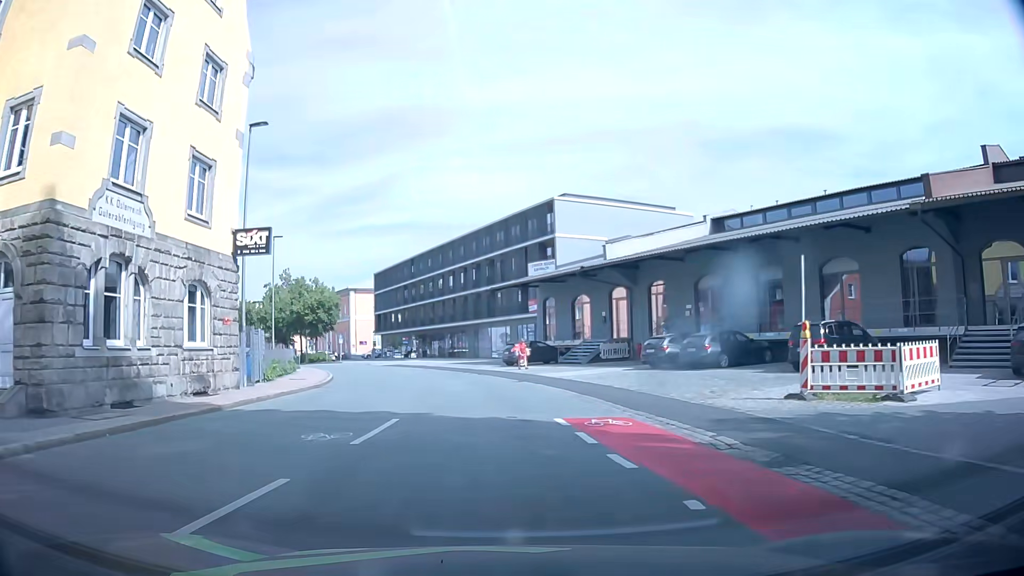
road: residential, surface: asphalt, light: Day
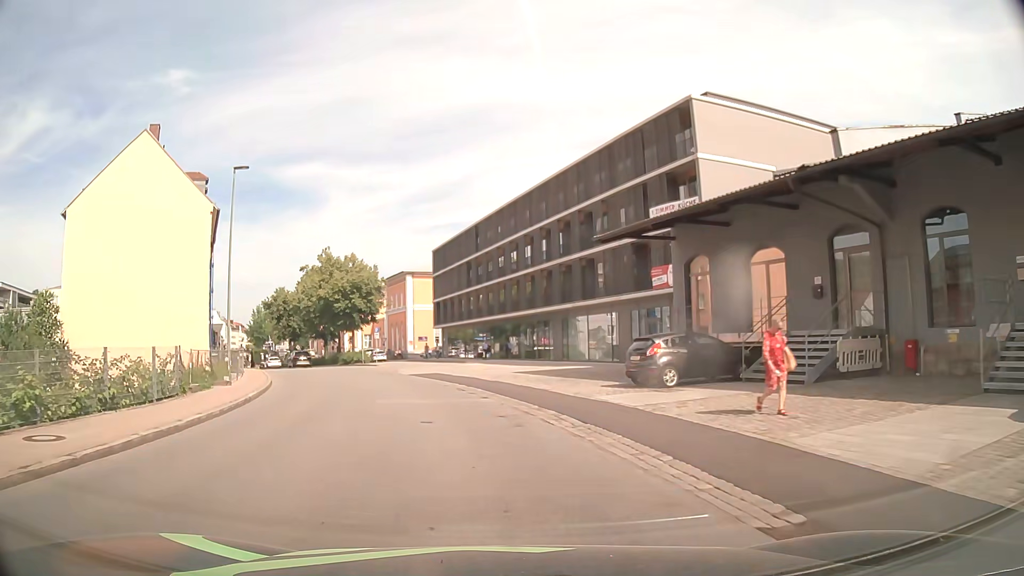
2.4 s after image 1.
(-0.5, +21.3) m; -6°
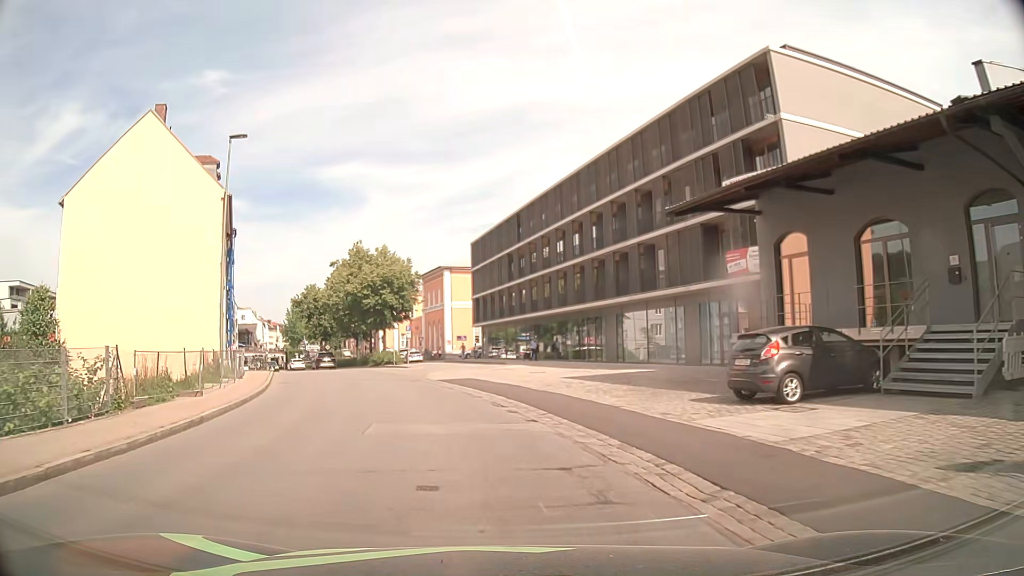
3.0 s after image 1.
(-0.2, +5.5) m; -4°
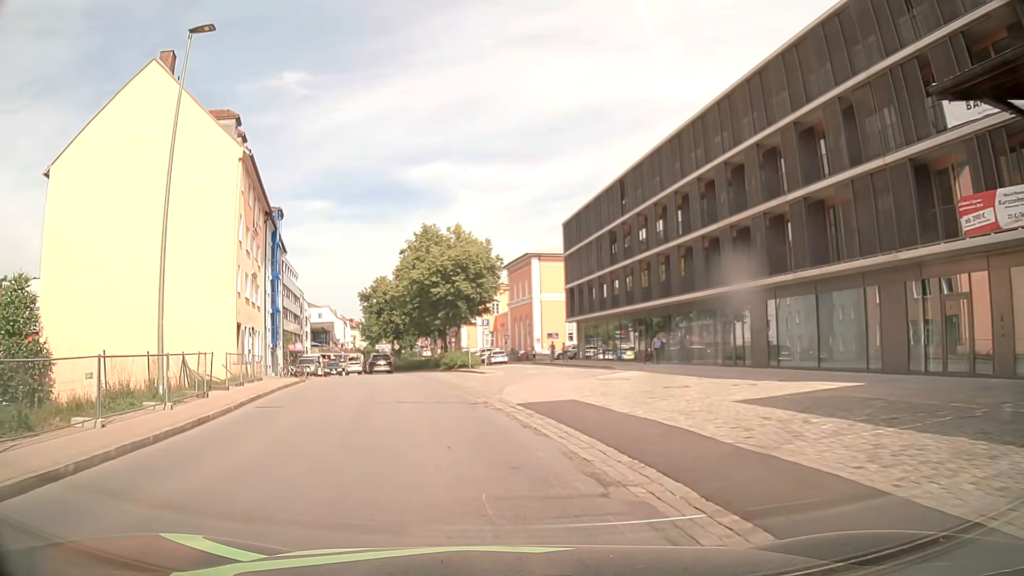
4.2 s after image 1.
(-0.7, +11.1) m; -8°
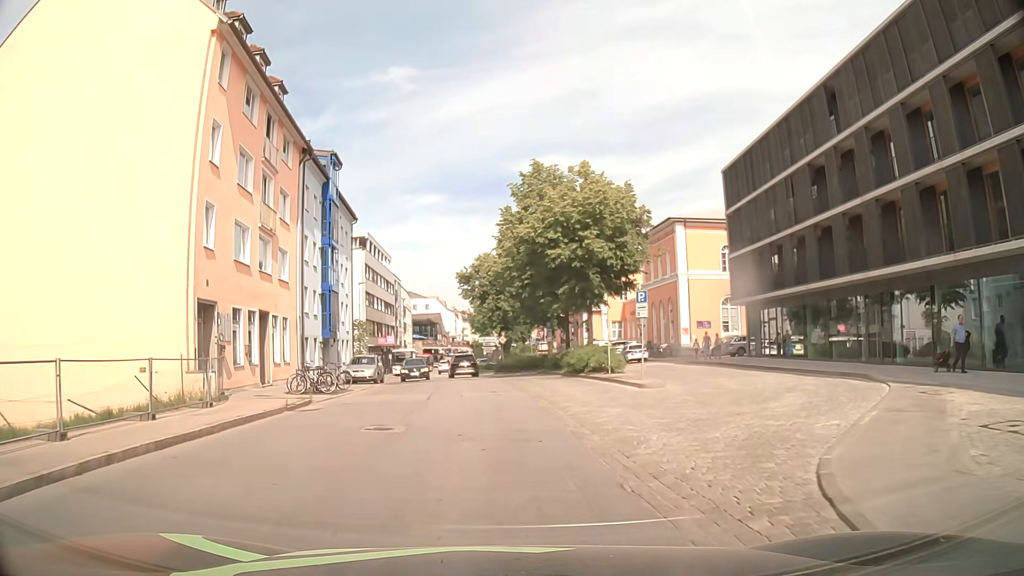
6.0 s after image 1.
(-1.5, +16.5) m; -9°
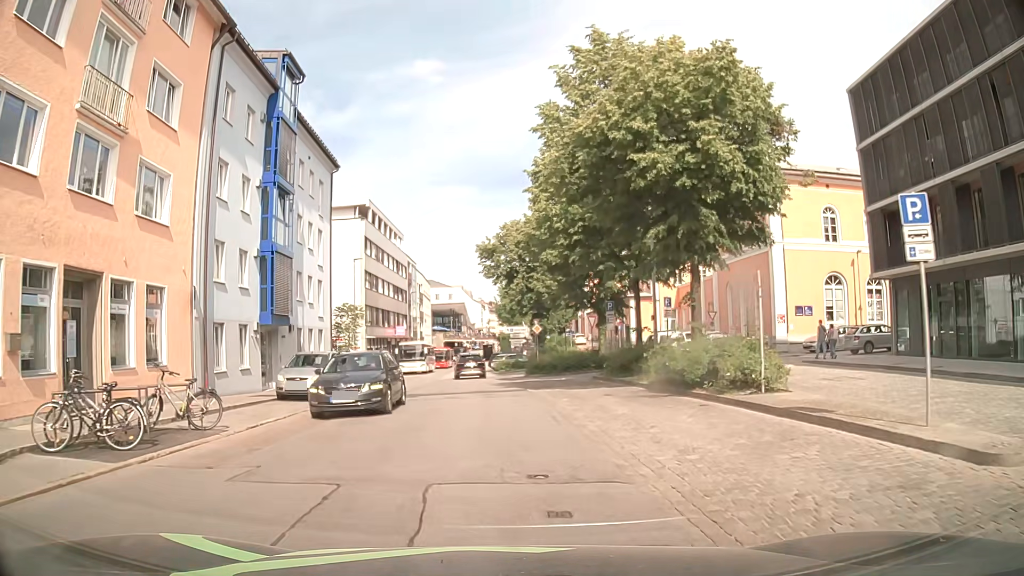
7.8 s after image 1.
(-0.5, +14.8) m; -3°
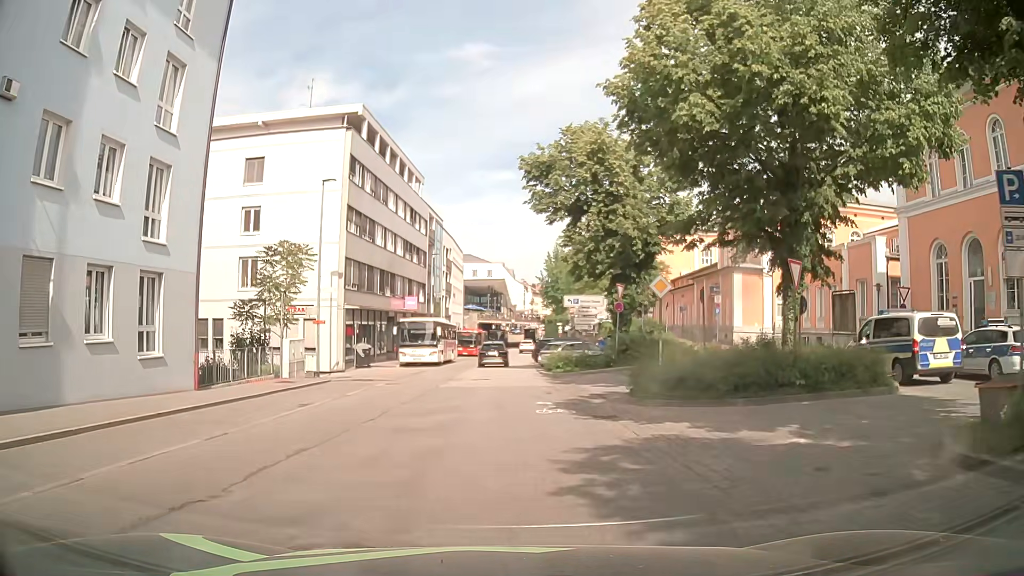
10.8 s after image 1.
(-0.6, +22.1) m; -3°
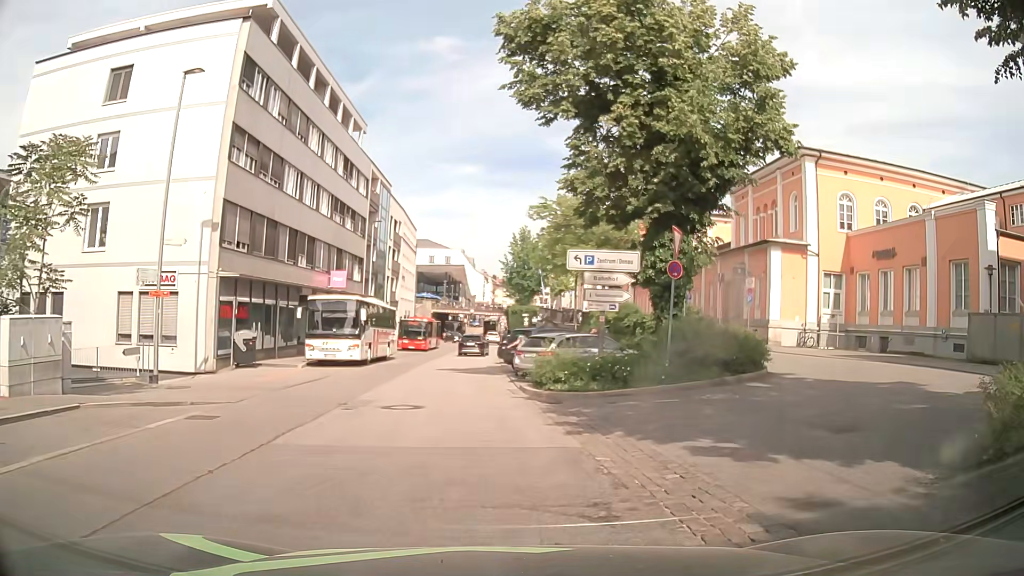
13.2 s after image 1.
(-0.1, +14.0) m; +2°
